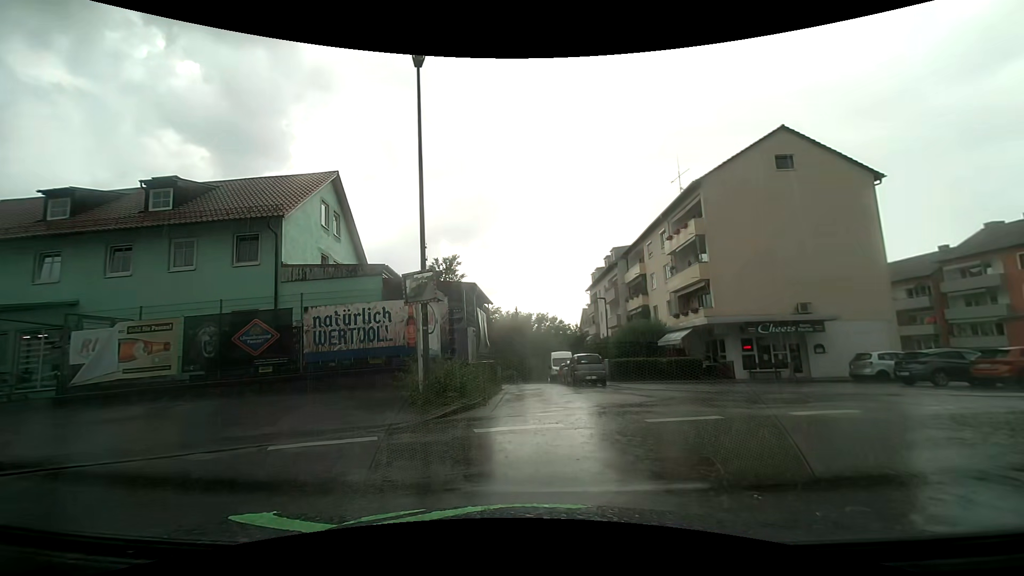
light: Day
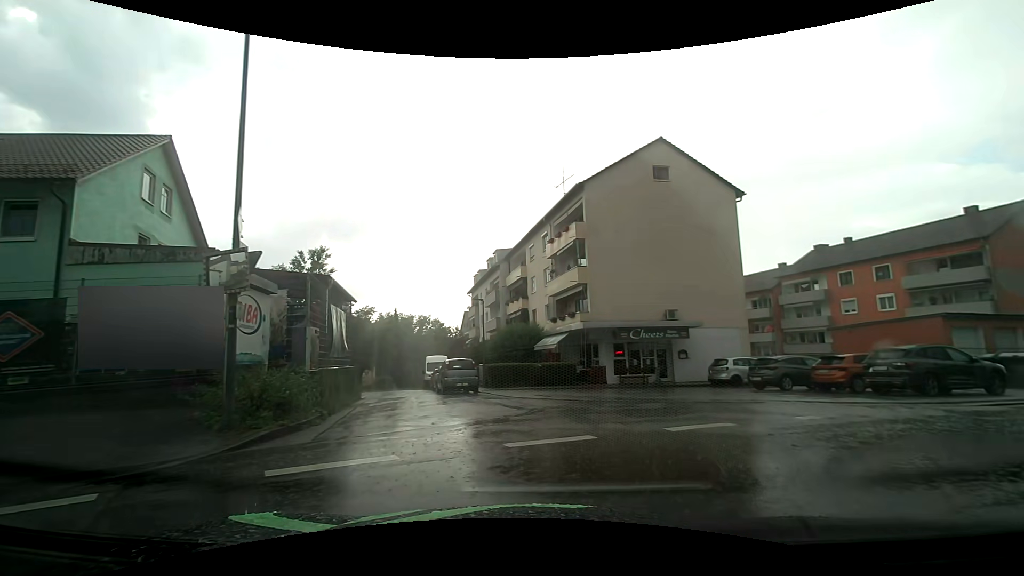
(+0.2, +2.1) m; +13°
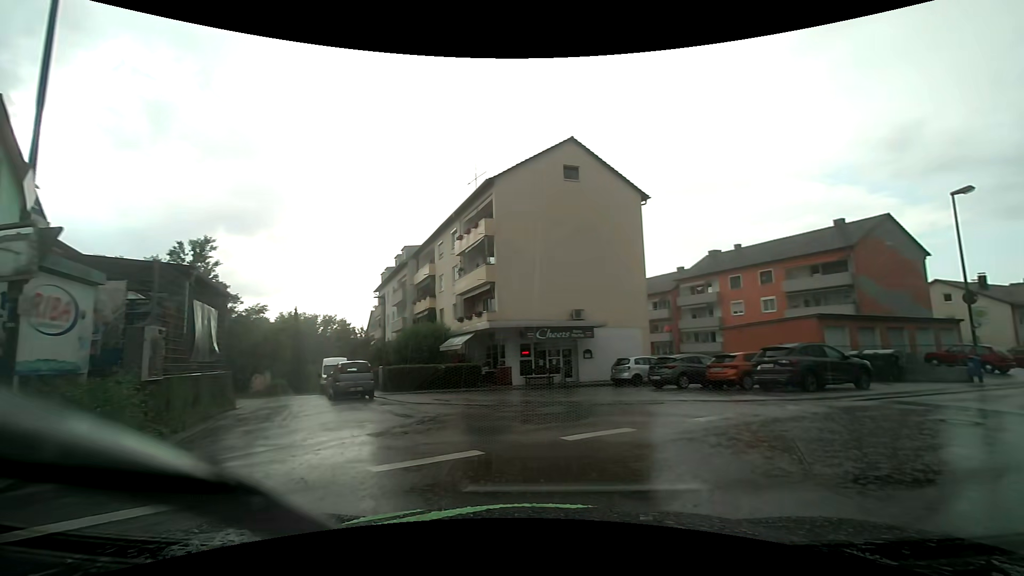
(+0.1, +1.2) m; +10°
